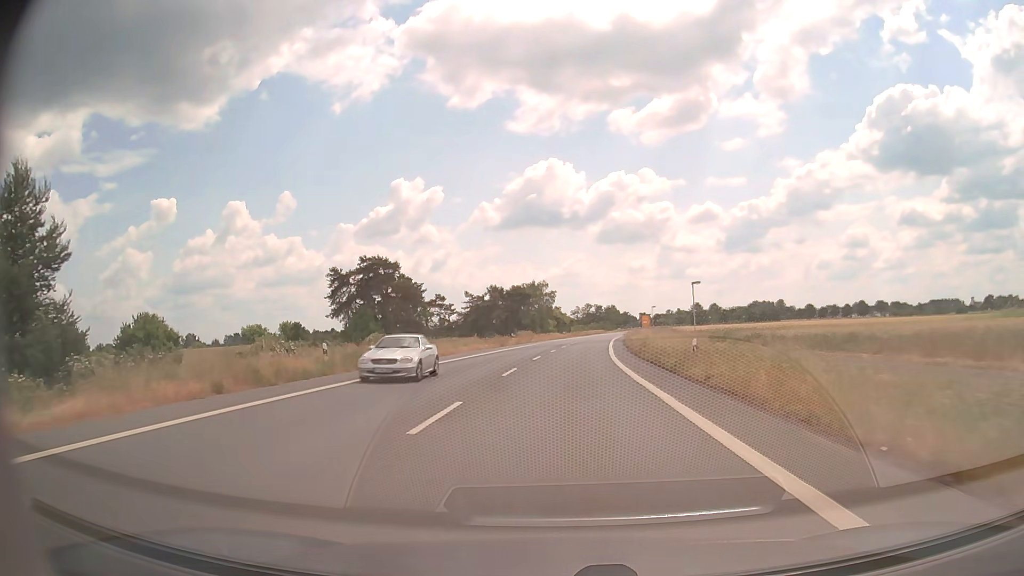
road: primary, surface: asphalt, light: Day
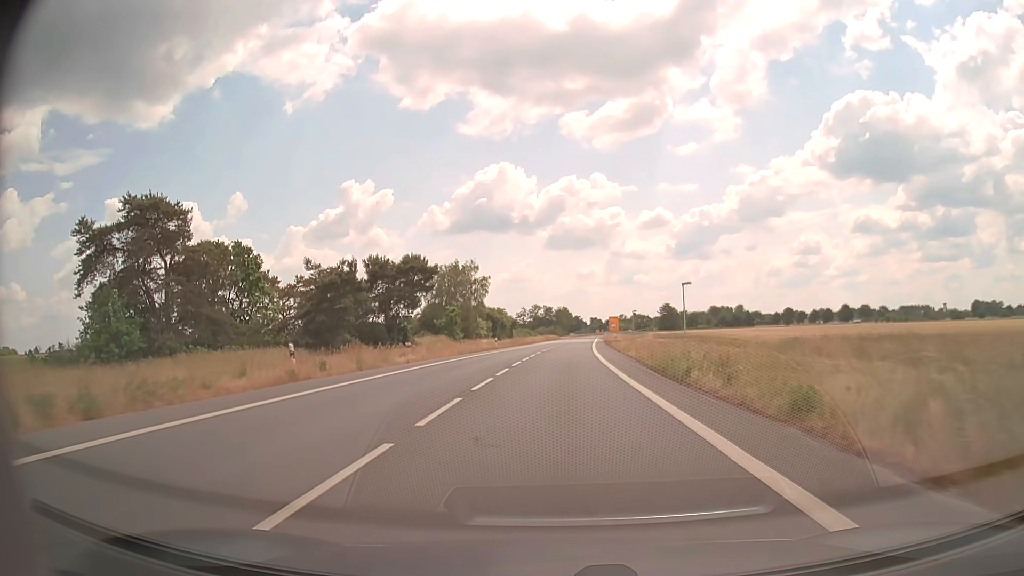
(+2.2, +51.7) m; +5°
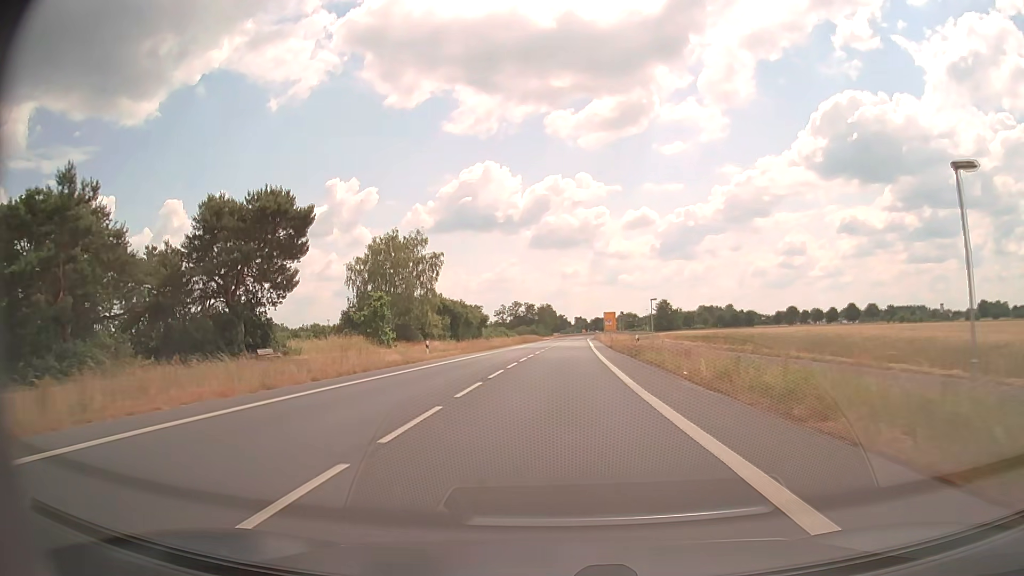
(+0.5, +31.3) m; +1°
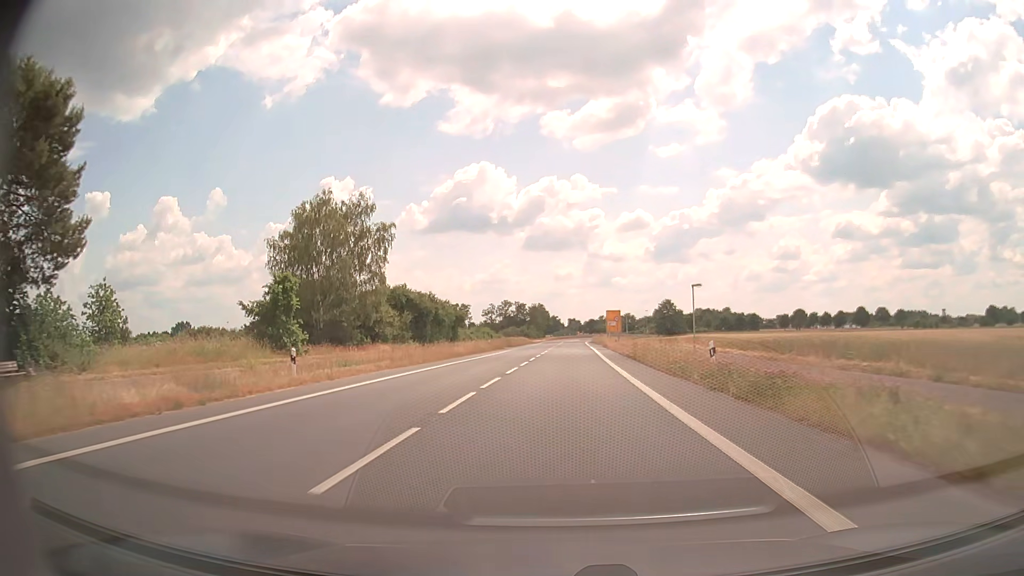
(+0.1, +21.0) m; +1°
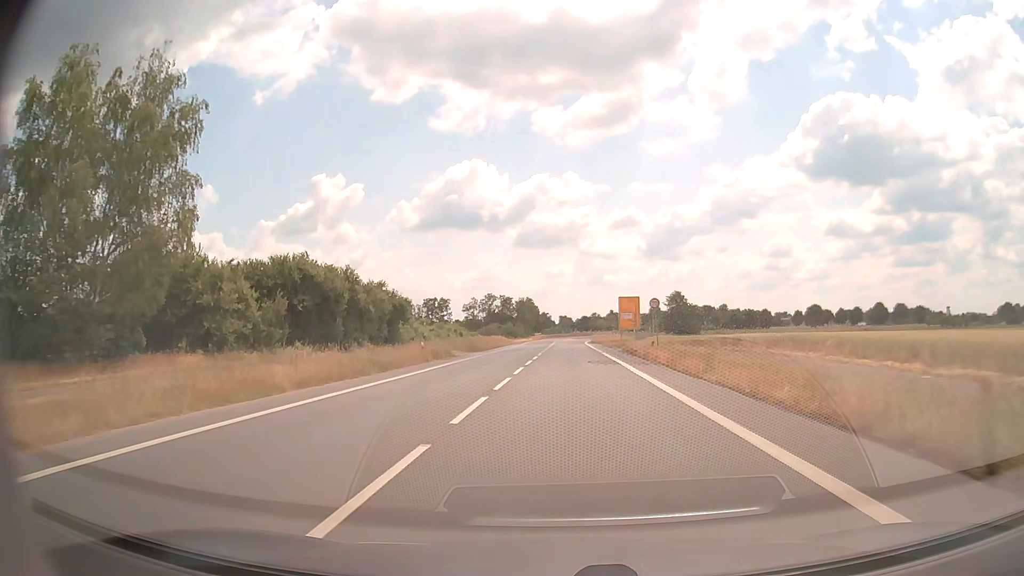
(+0.2, +31.6) m; +1°
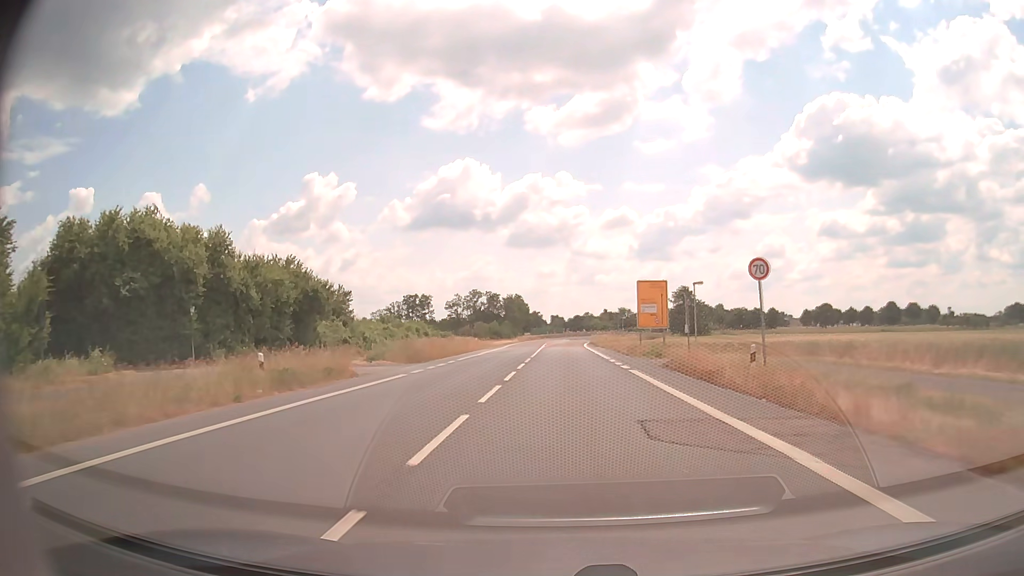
(+0.1, +21.1) m; +1°
